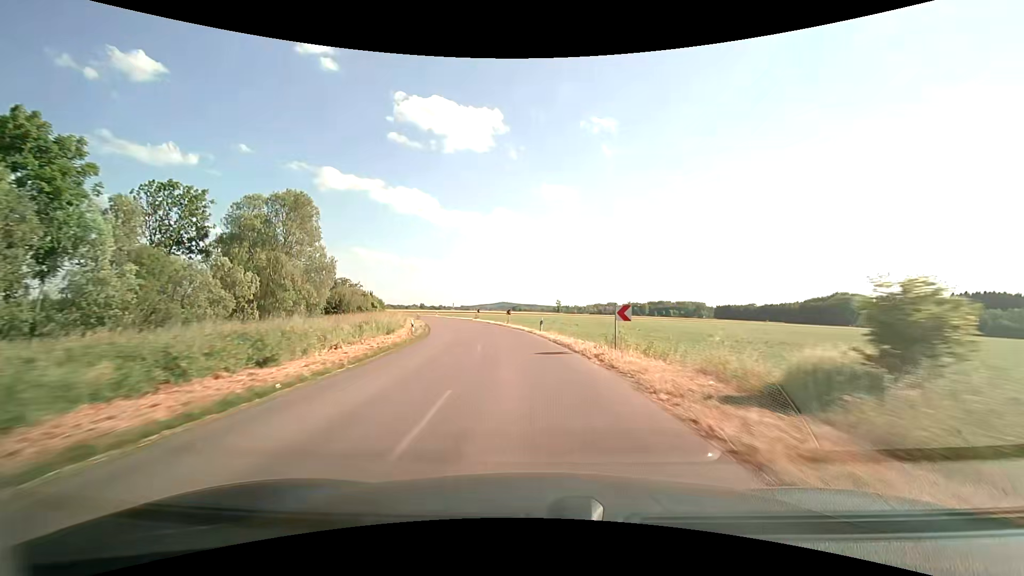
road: tertiary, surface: asphalt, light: Day
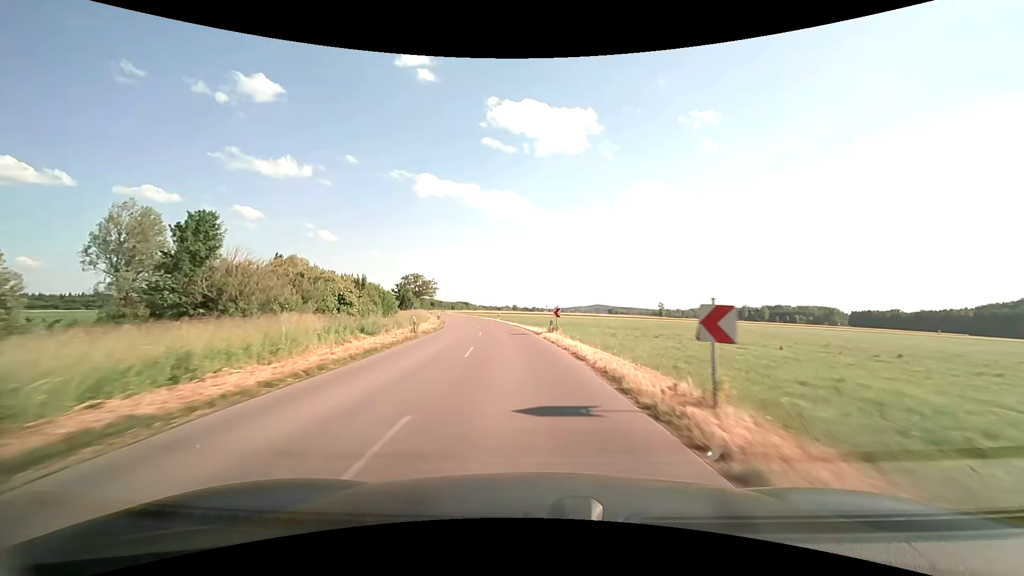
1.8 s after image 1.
(-3.5, +38.4) m; -11°
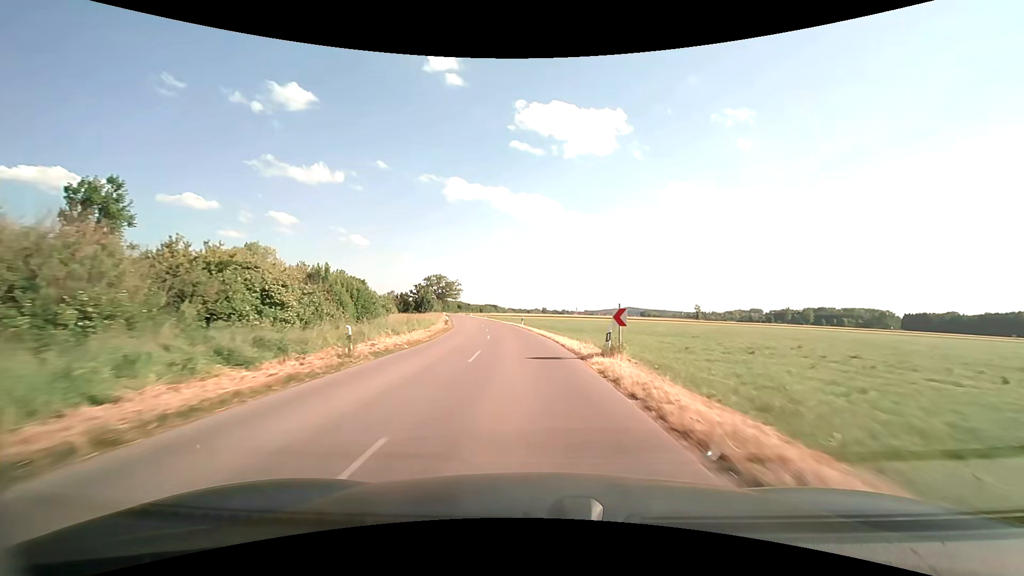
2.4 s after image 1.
(-0.4, +13.2) m; -3°
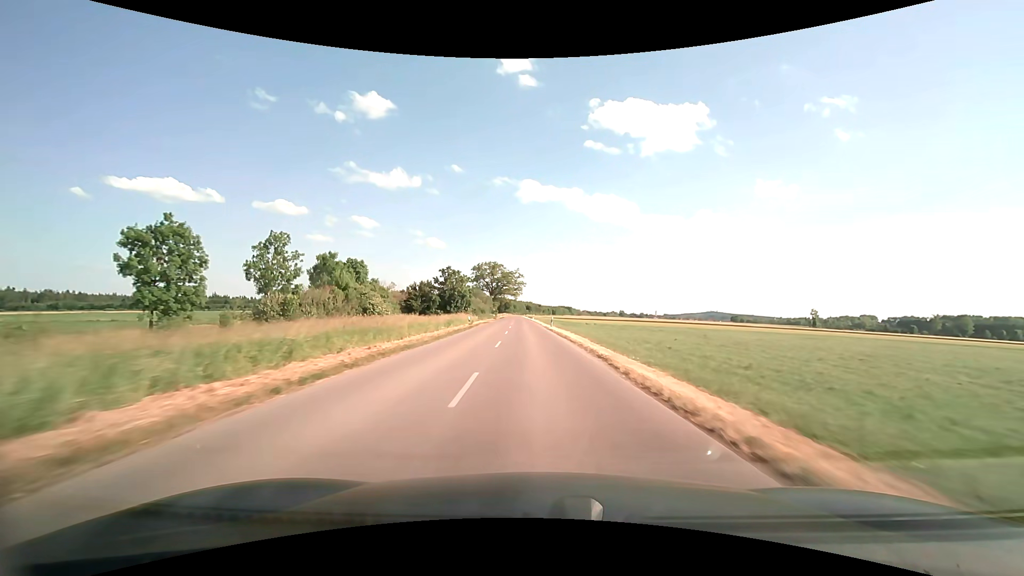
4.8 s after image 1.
(-5.3, +54.8) m; -9°
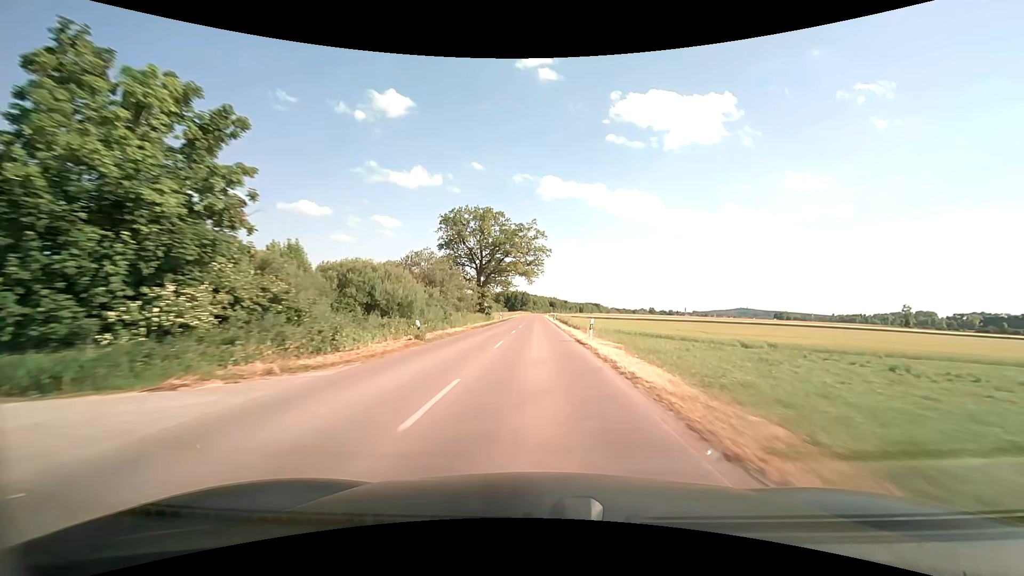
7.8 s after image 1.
(-2.0, +73.8) m; -3°
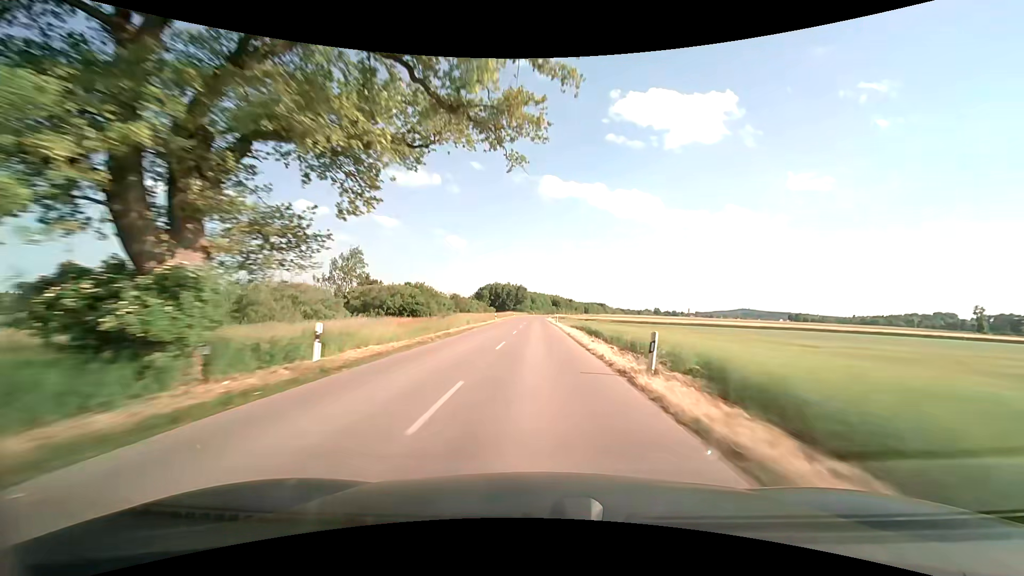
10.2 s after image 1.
(0.0, +60.6) m; 0°
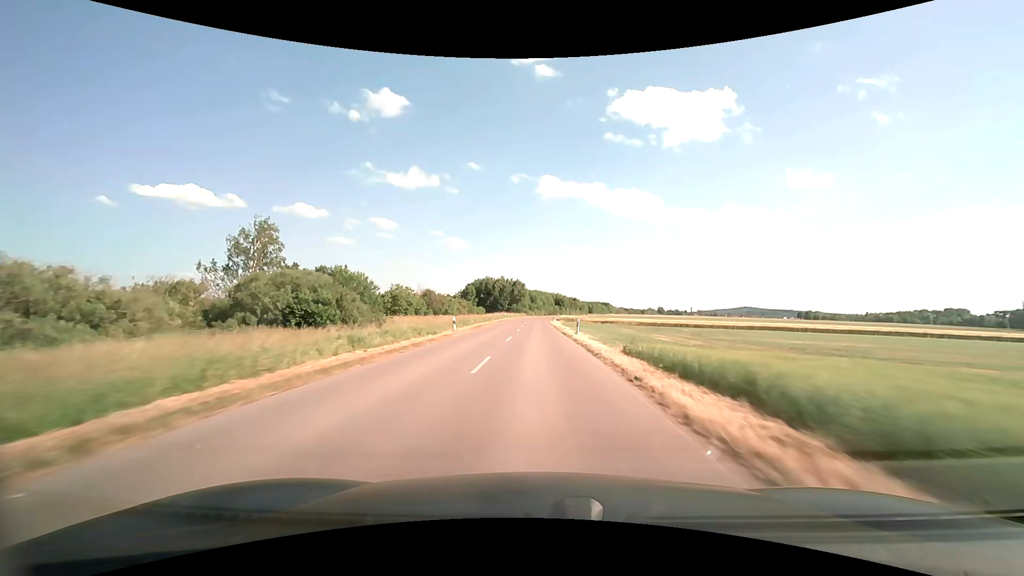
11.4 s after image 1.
(0.0, +30.9) m; 0°
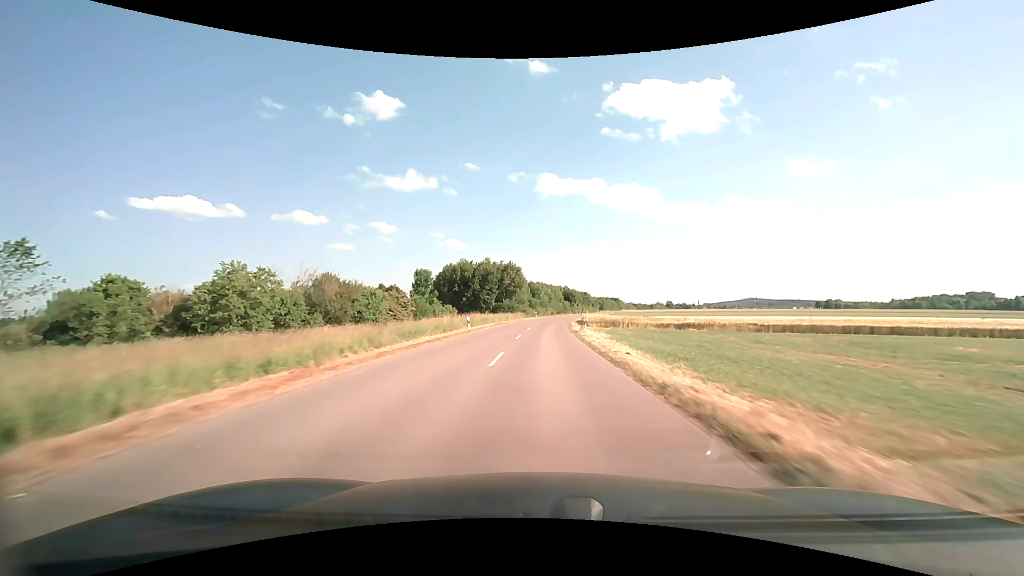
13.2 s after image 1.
(-0.1, +47.0) m; 0°
(0, +10) (0, +20) (0, +30) (+1, +40) (+1, +50) (+2, +60) (+3, +70) (+4, +80) (+6, +90) (+7, +100) m
